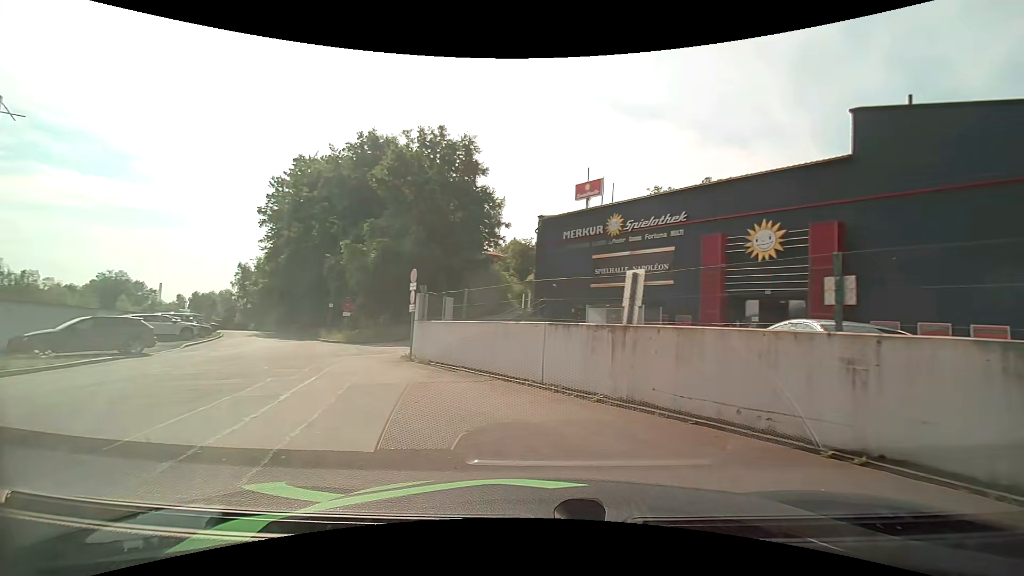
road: residential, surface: asphalt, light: Day
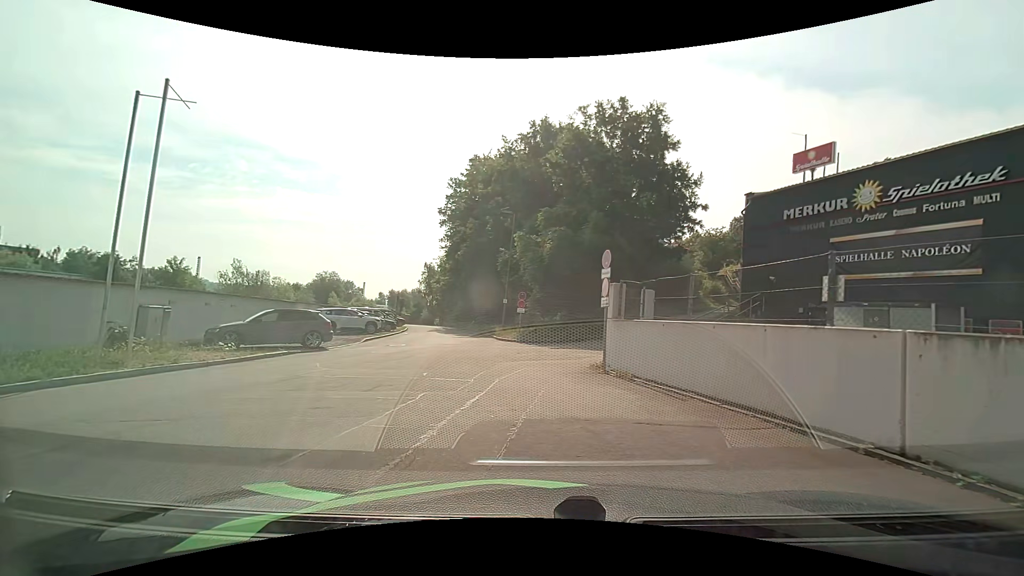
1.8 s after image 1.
(-0.9, +4.0) m; -21°
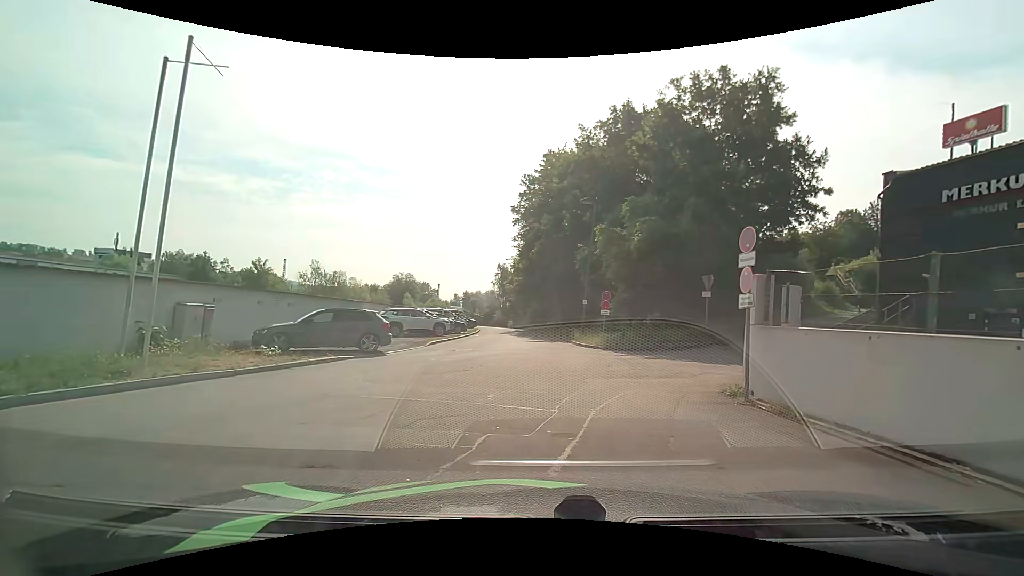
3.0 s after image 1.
(-0.2, +3.1) m; -9°
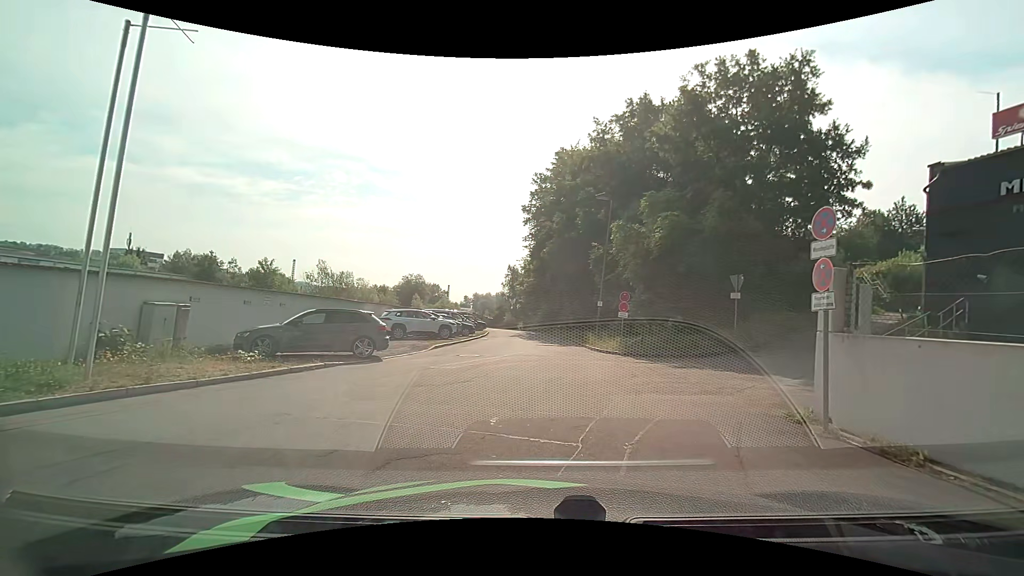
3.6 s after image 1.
(0.0, +1.7) m; -1°
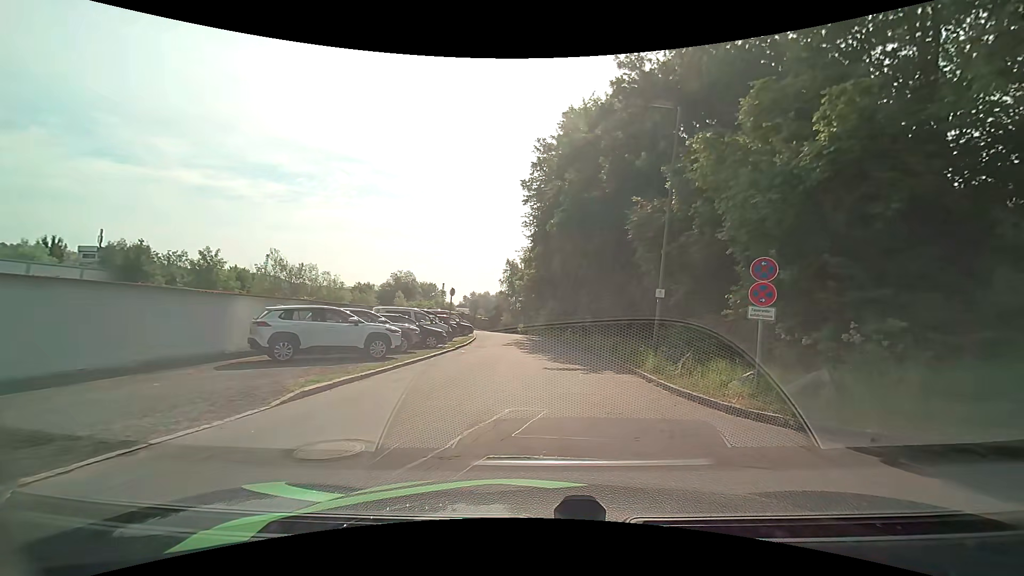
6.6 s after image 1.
(-0.1, +12.6) m; +1°
(0, +10) (0, +20) (0, +30) (-1, +40) (-2, +50) (-3, +60) (-3, +70) (-1, +80) (+1, +89) (+3, +99) m
